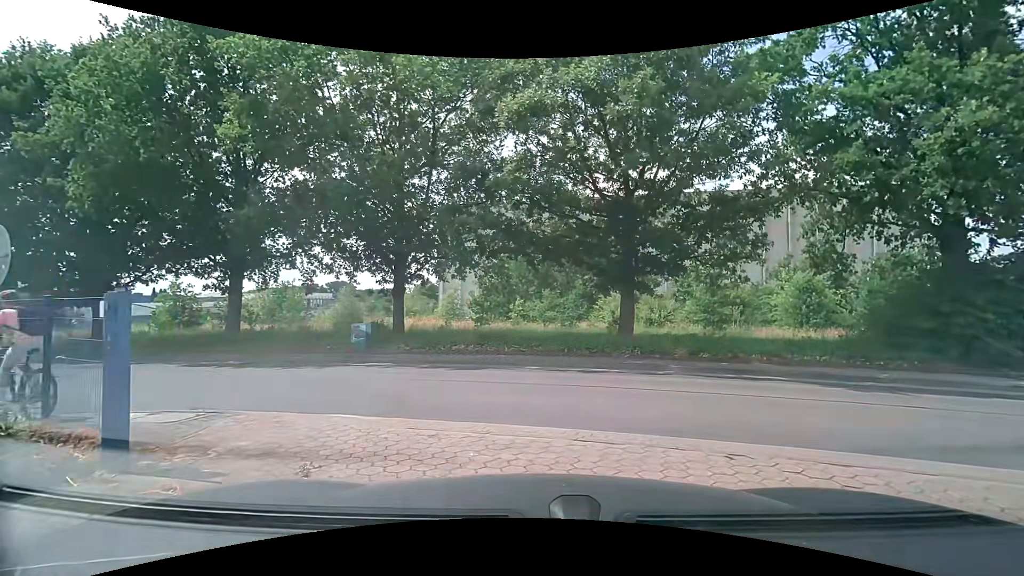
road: service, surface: paving_stones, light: Day
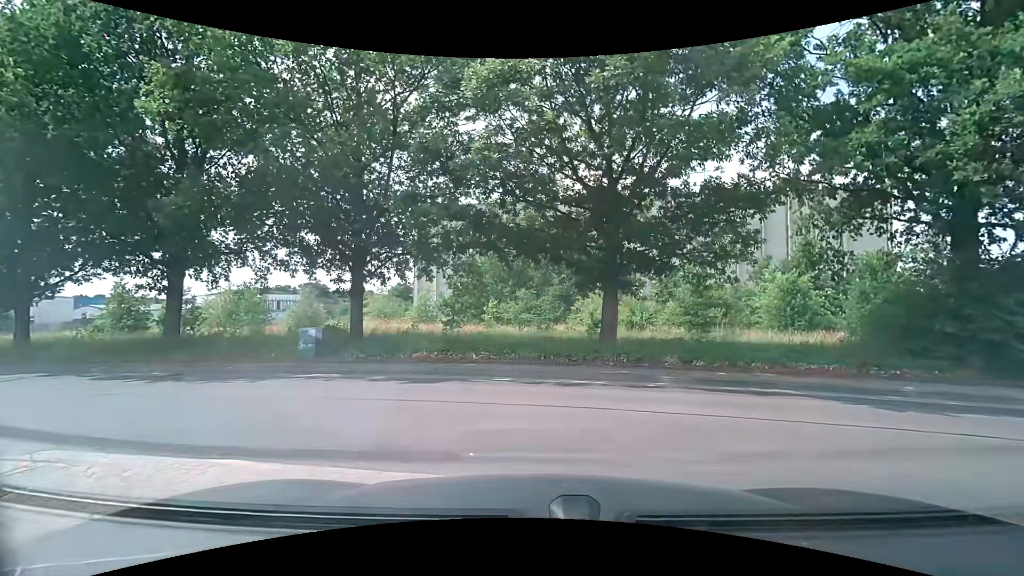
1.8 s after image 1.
(0.0, +1.8) m; 0°
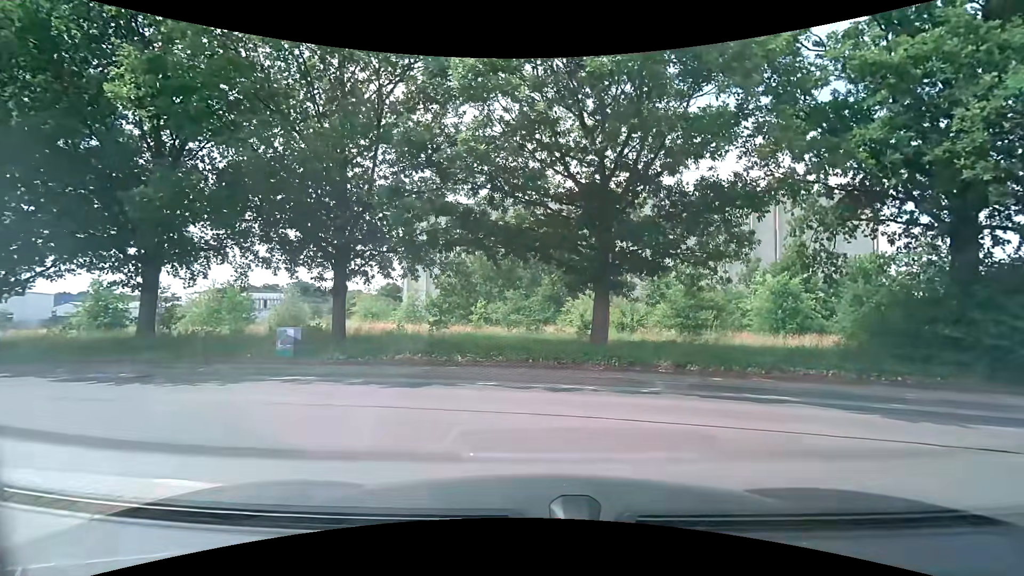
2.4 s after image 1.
(0.0, +0.6) m; 0°
